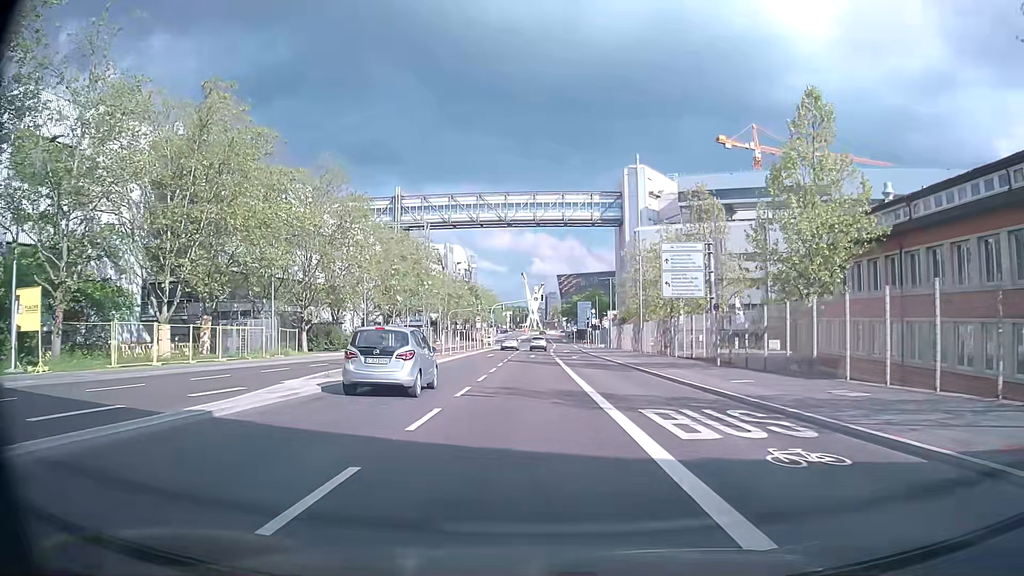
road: secondary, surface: asphalt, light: Day
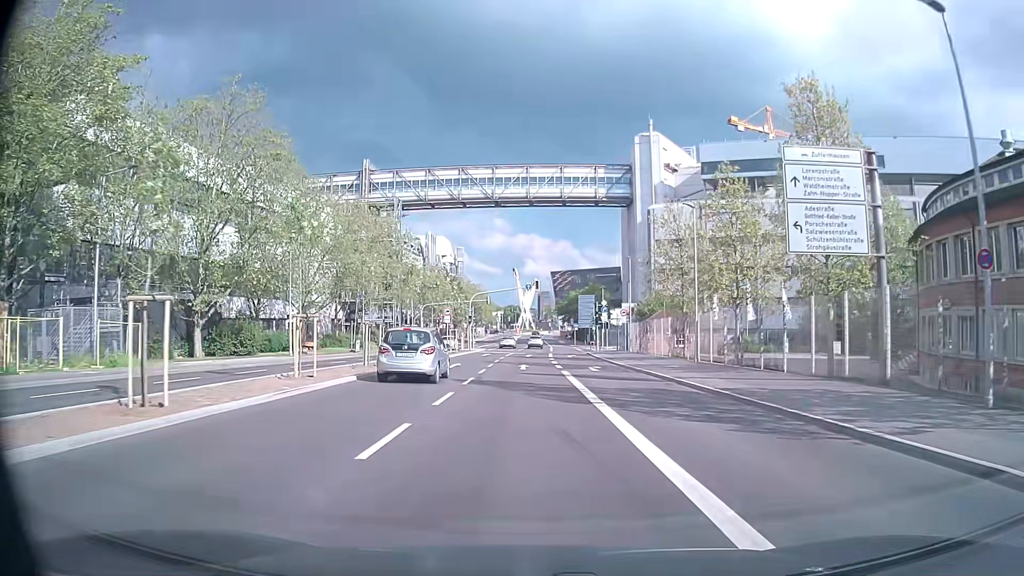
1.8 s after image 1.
(+0.1, +20.6) m; +1°
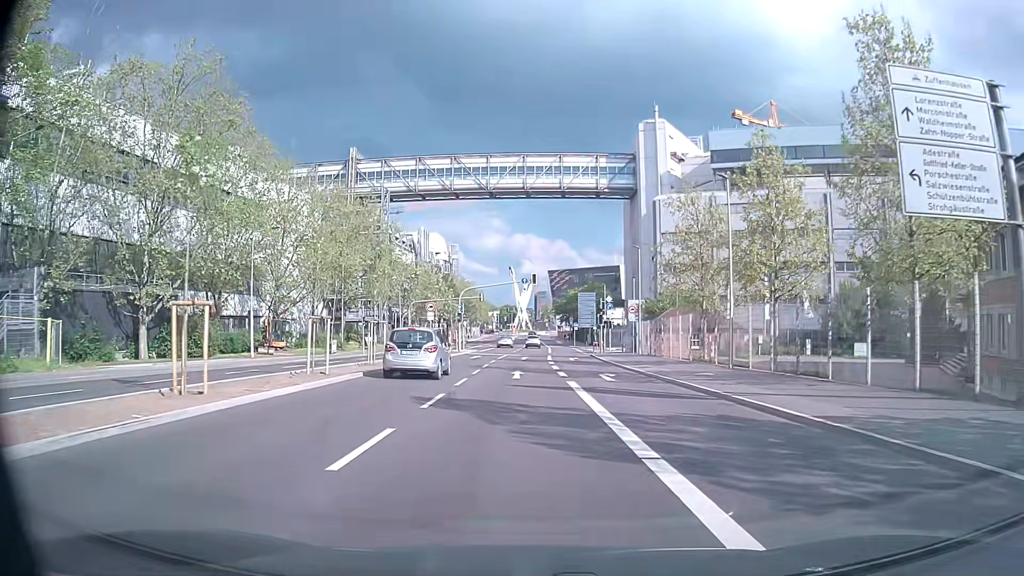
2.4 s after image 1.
(0.0, +6.7) m; 0°
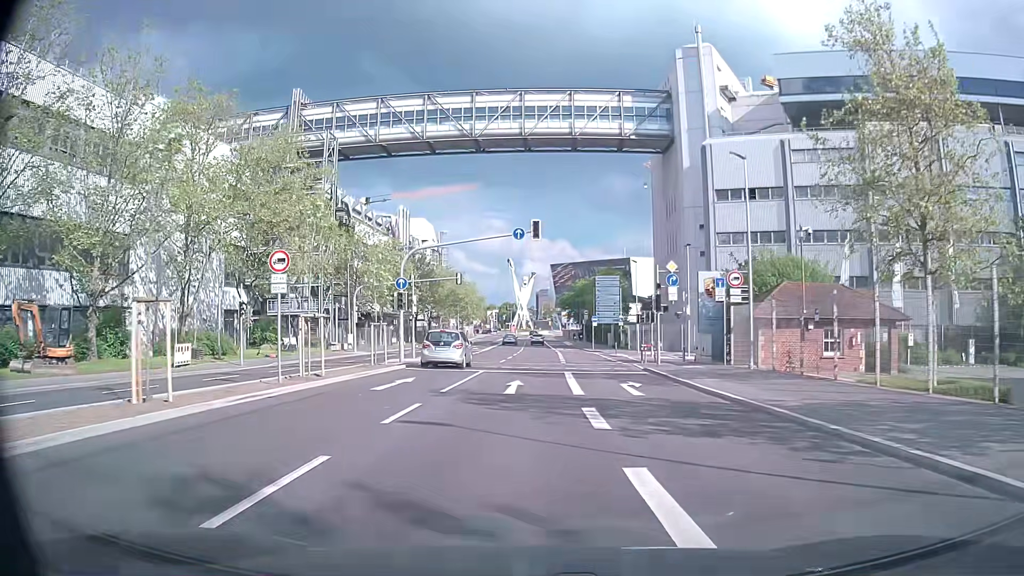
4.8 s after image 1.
(+0.2, +26.3) m; 0°
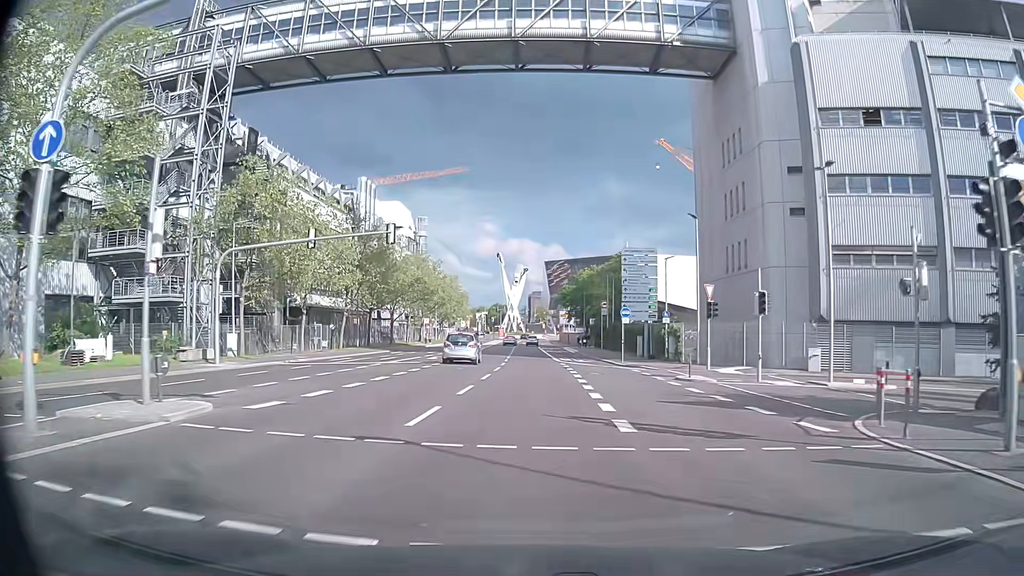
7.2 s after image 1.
(0.0, +25.4) m; +1°
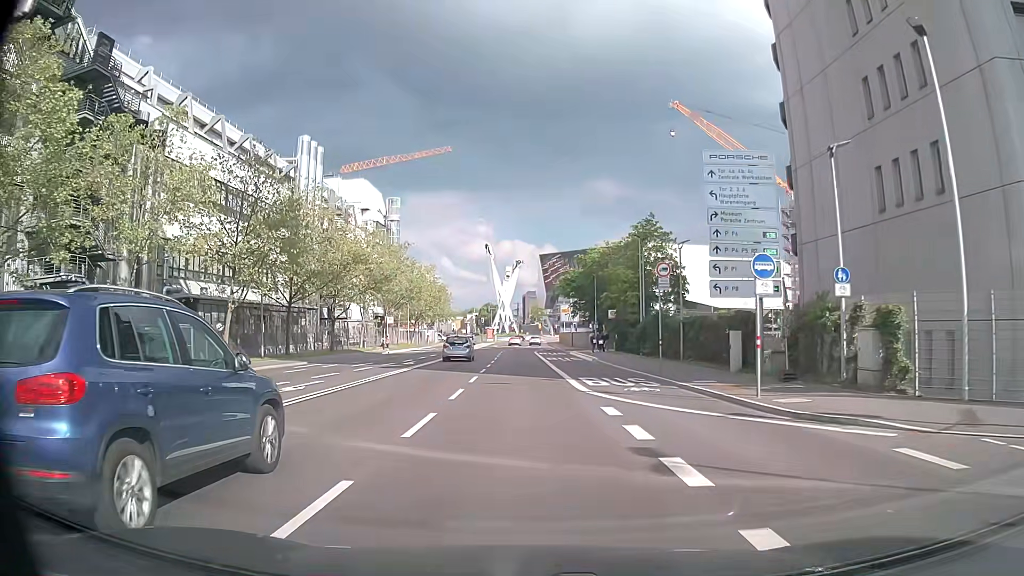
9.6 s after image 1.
(+0.2, +24.9) m; +1°
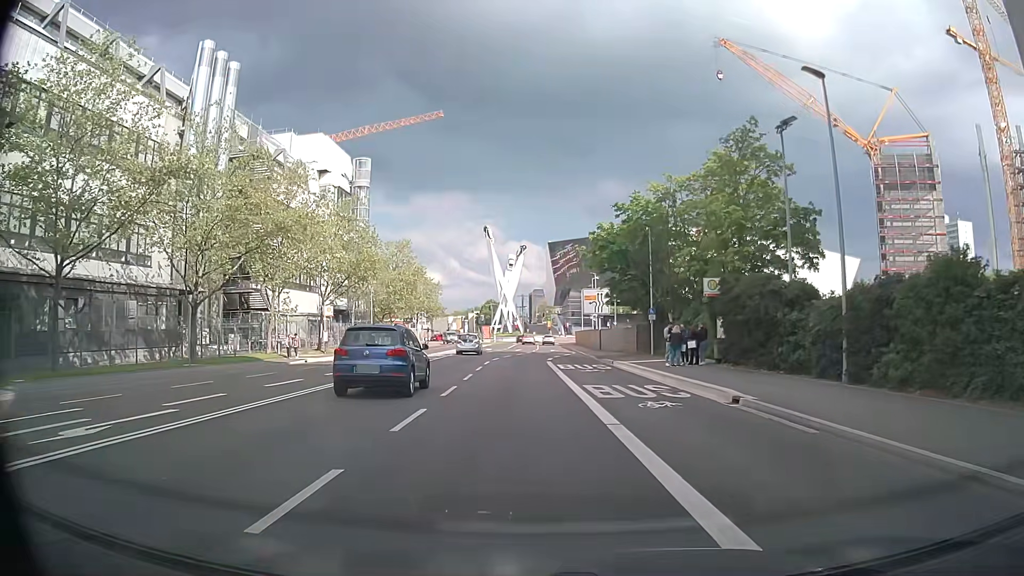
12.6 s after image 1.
(-0.4, +29.6) m; -2°
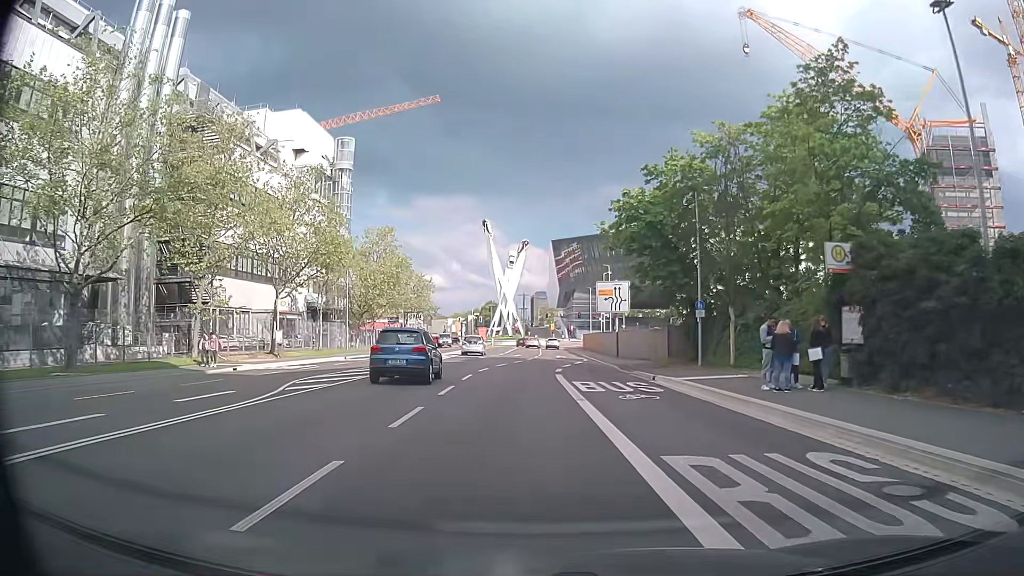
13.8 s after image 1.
(+0.1, +11.6) m; +1°
(0, +10) (0, +20) (0, +30) (0, +40) (+1, +50) (+1, +60) (+1, +70) (+2, +80) (+2, +90) (+3, +100) m
